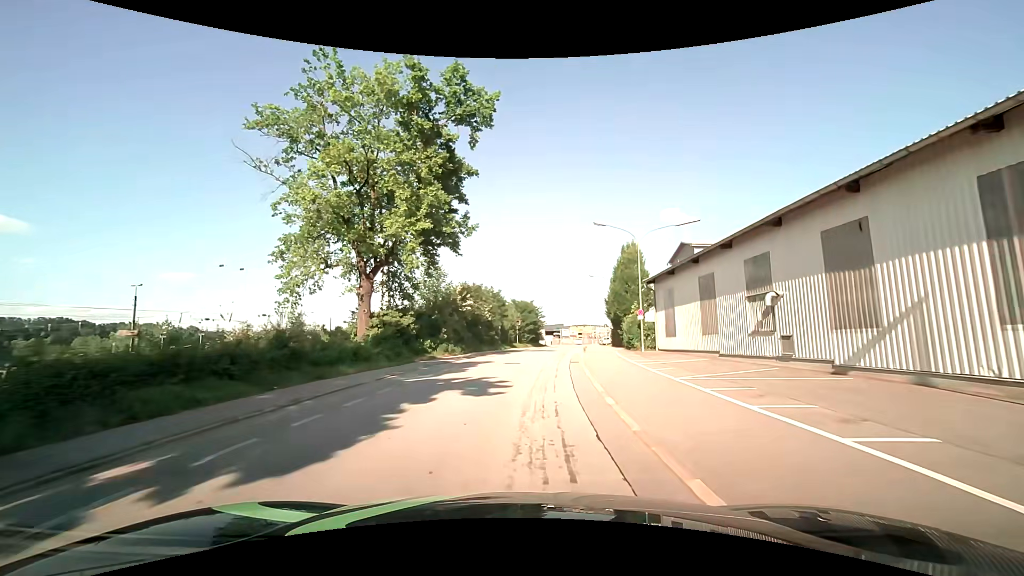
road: residential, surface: asphalt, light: Day
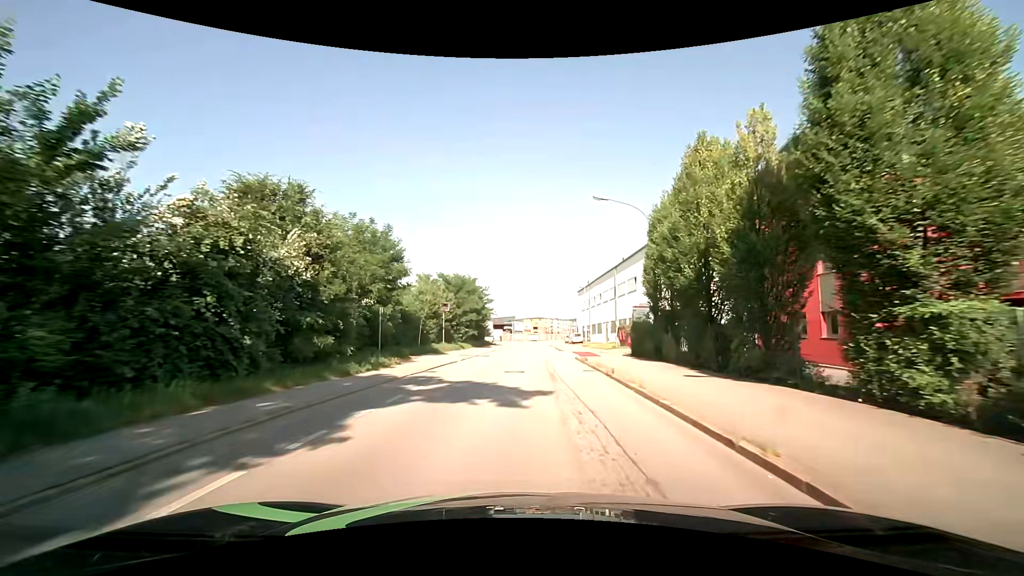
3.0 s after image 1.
(+1.6, +34.5) m; +6°
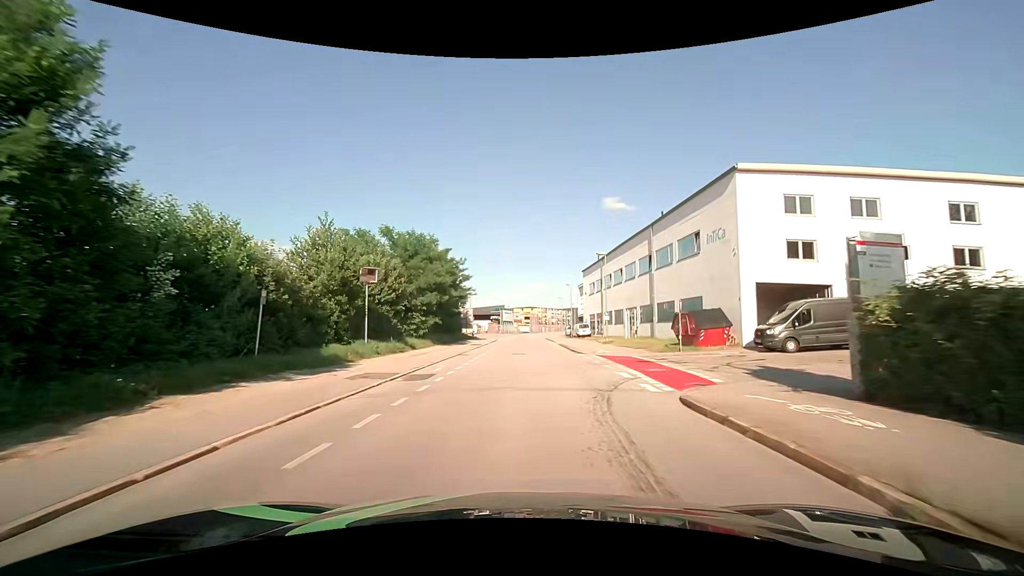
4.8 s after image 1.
(+0.2, +21.2) m; +1°
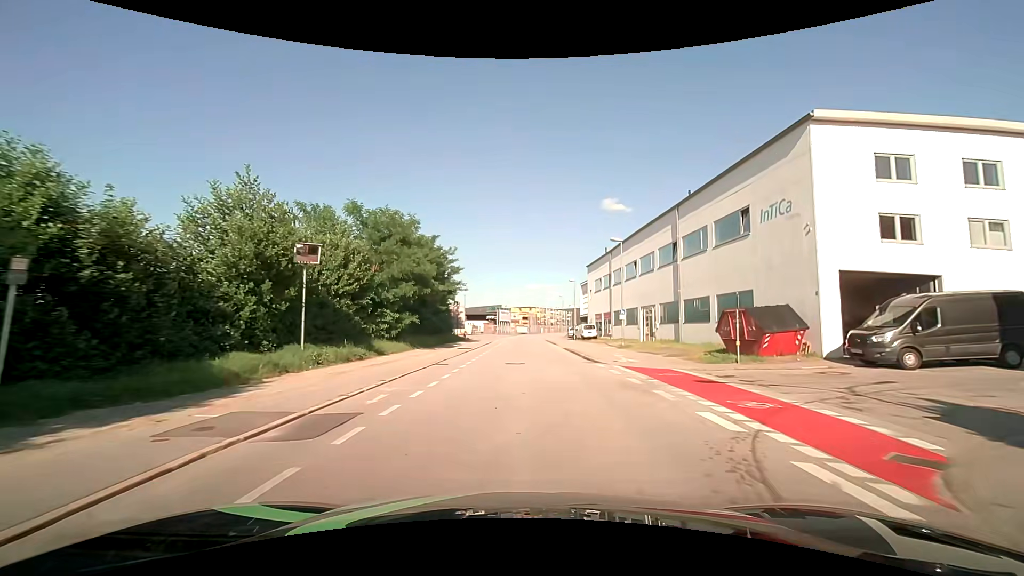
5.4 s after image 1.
(0.0, +7.2) m; -1°
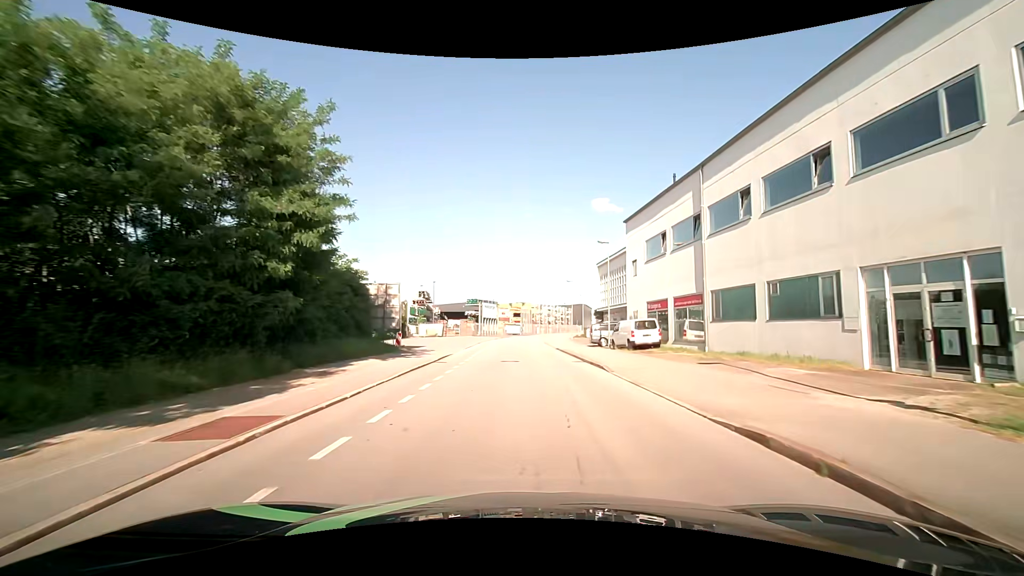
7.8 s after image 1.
(+0.4, +29.2) m; +1°
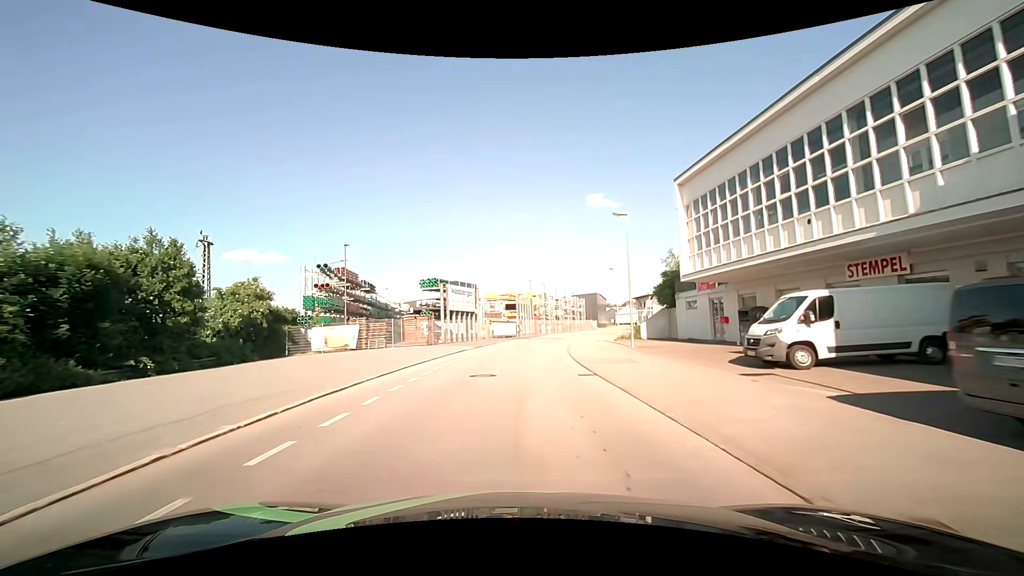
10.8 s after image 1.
(+0.8, +36.7) m; 0°
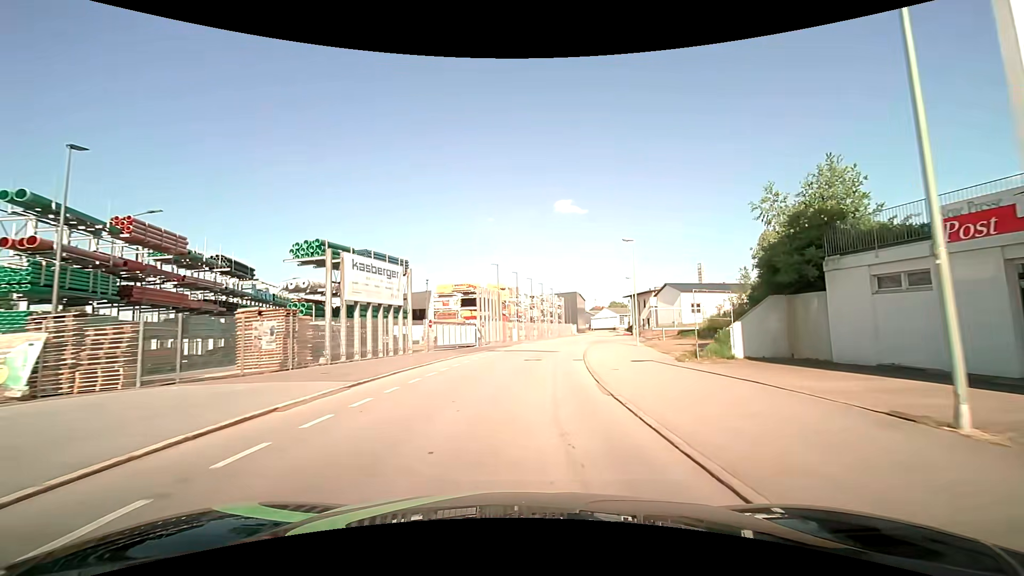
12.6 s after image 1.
(+0.4, +22.1) m; +3°
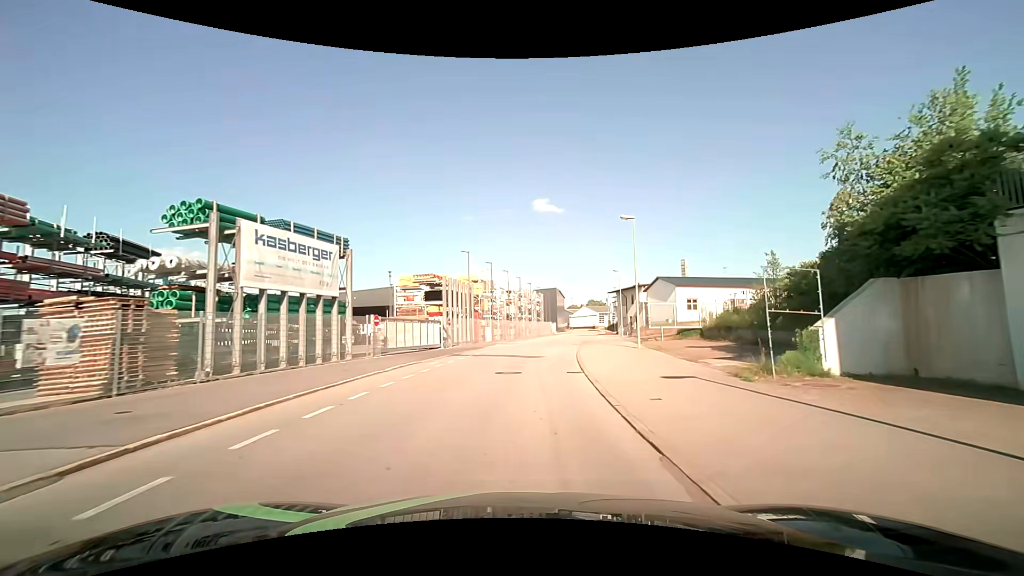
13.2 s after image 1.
(+0.2, +7.4) m; +2°
(0, +10) (+1, +20) (+2, +30) (+4, +40) (+6, +50) (+8, +59) (+10, +69) (+12, +79) (+14, +89) (+19, +97) m
